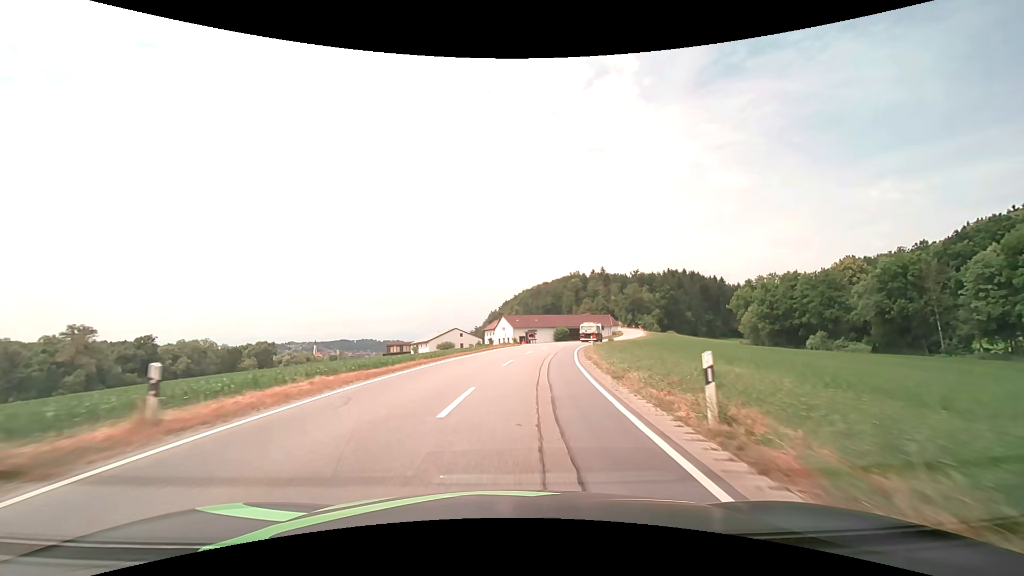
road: secondary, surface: asphalt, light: Day
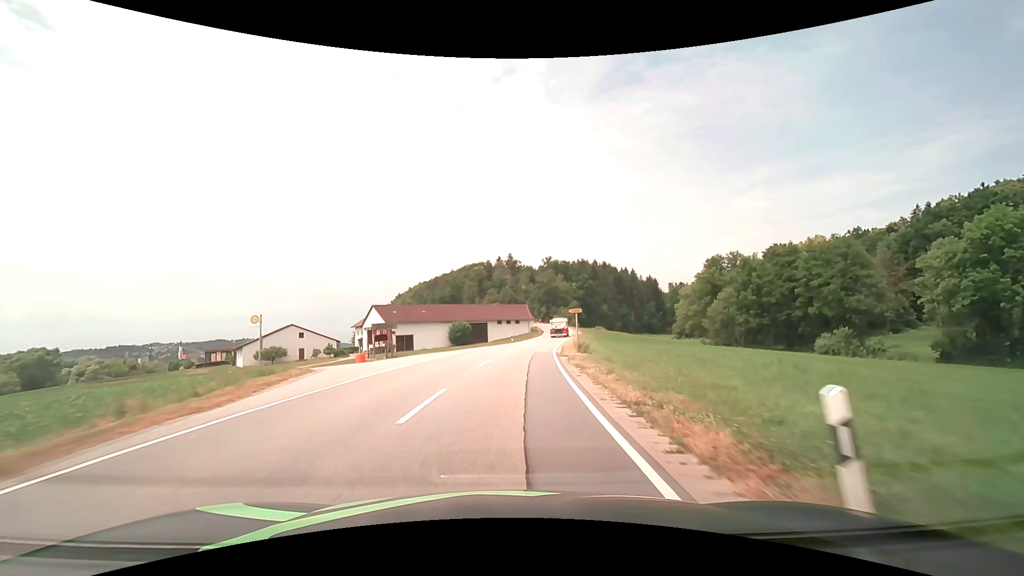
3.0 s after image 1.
(+5.2, +46.3) m; +11°
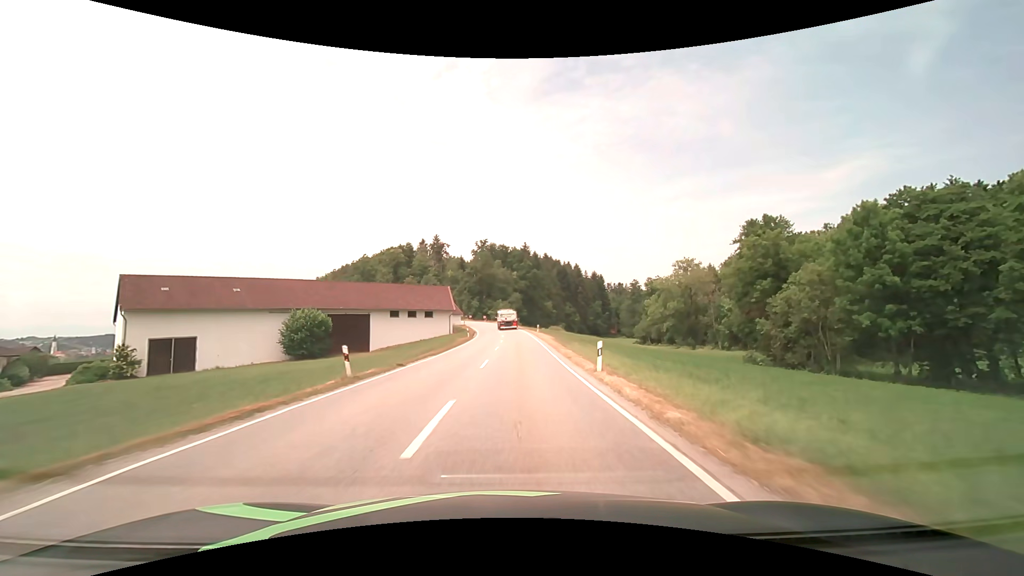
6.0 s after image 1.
(+3.1, +48.2) m; +8°
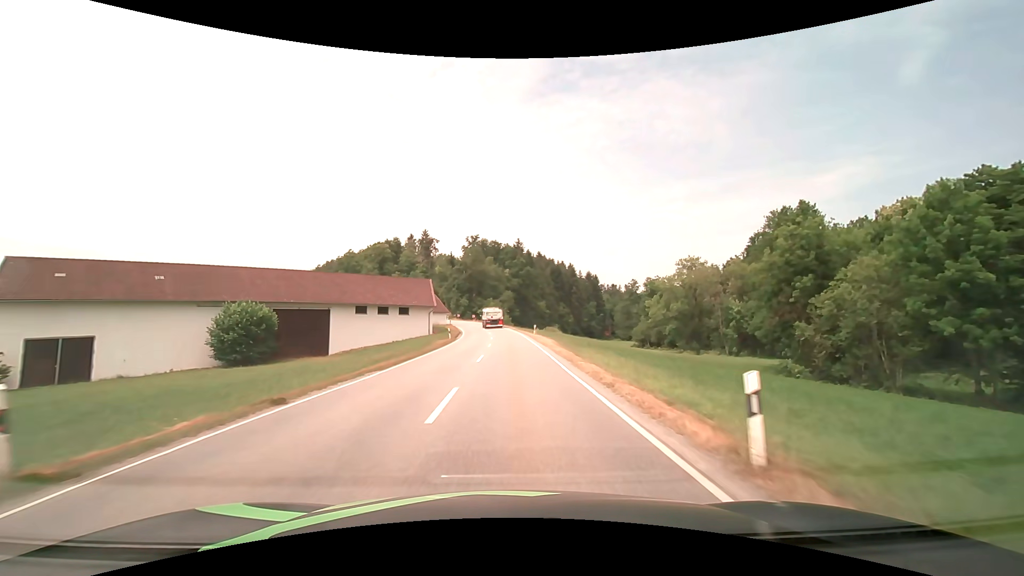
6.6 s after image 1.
(+0.1, +9.8) m; +1°
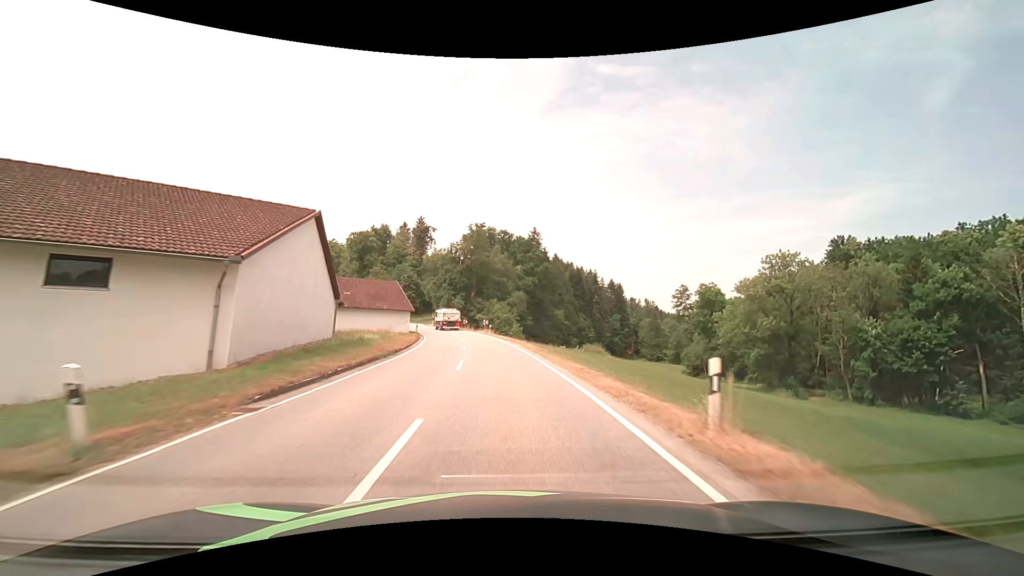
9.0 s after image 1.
(+0.1, +38.9) m; -1°
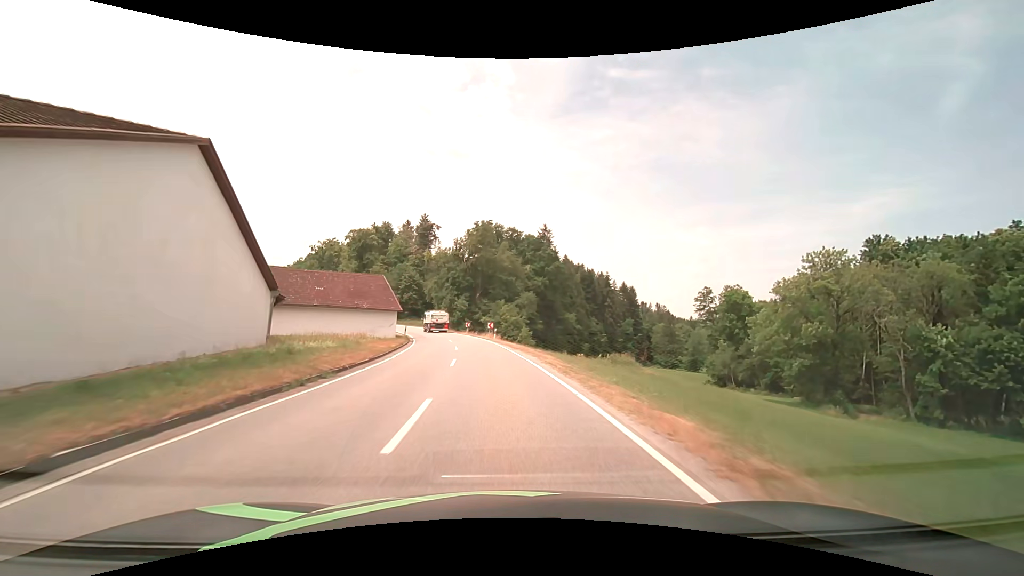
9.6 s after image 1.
(-0.1, +9.6) m; -1°
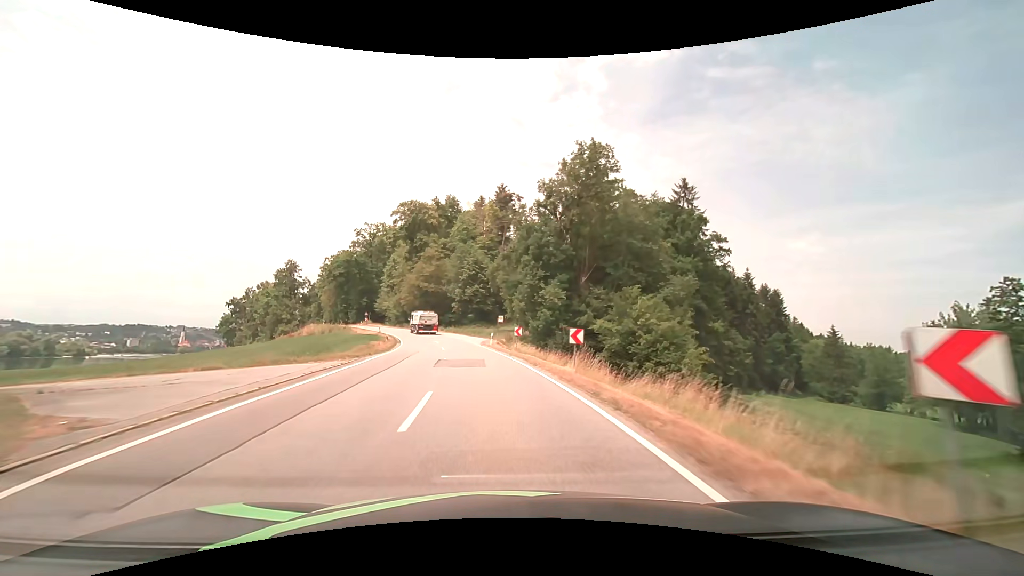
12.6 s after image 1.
(-3.9, +45.9) m; -10°
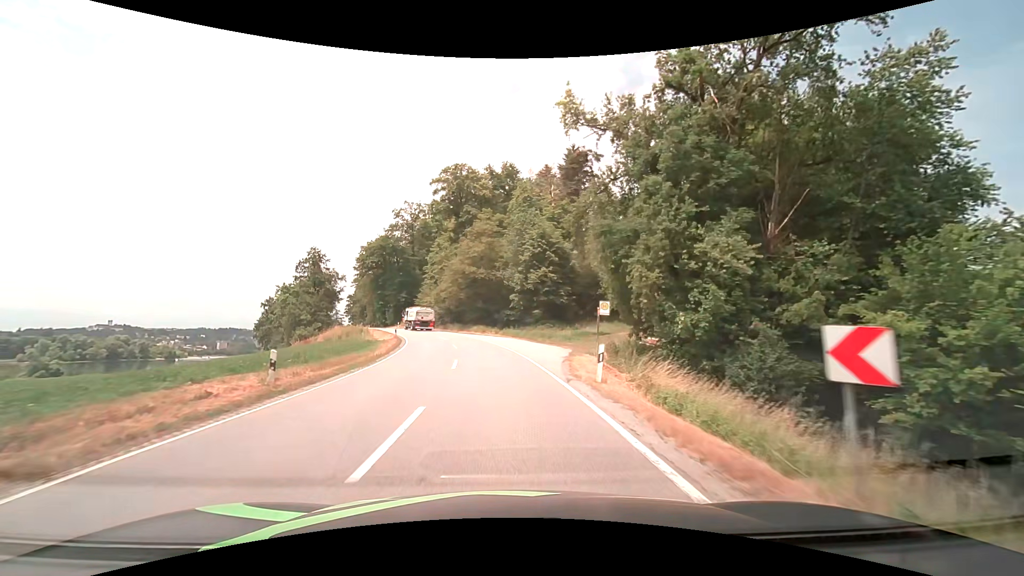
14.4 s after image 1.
(-1.5, +26.2) m; -8°
(0, +10) (-1, +20) (-2, +30) (-3, +40) (-6, +50) (-9, +59) (-12, +68) (-17, +77) (-21, +86) (-26, +95) m
